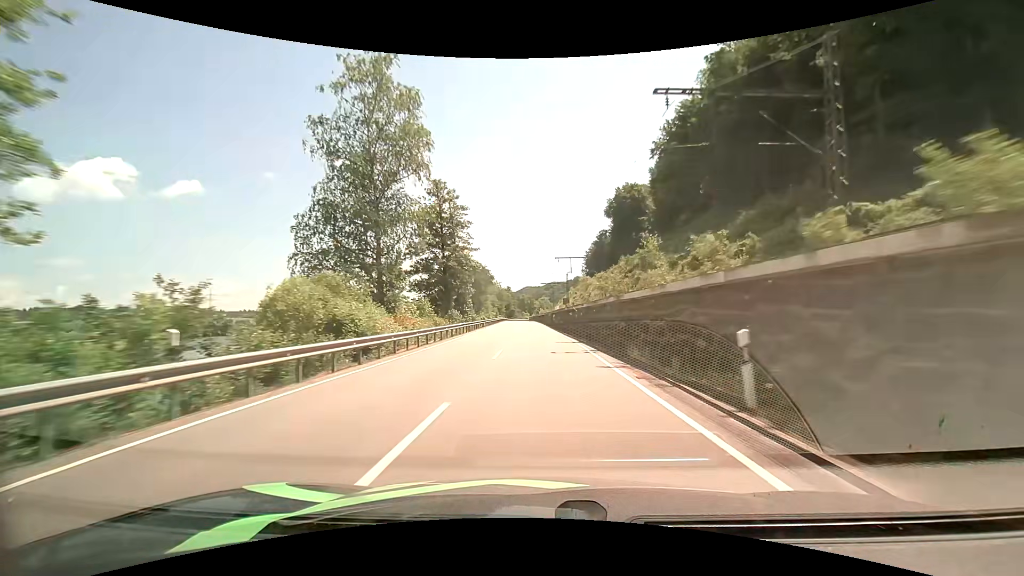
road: primary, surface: asphalt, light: Day
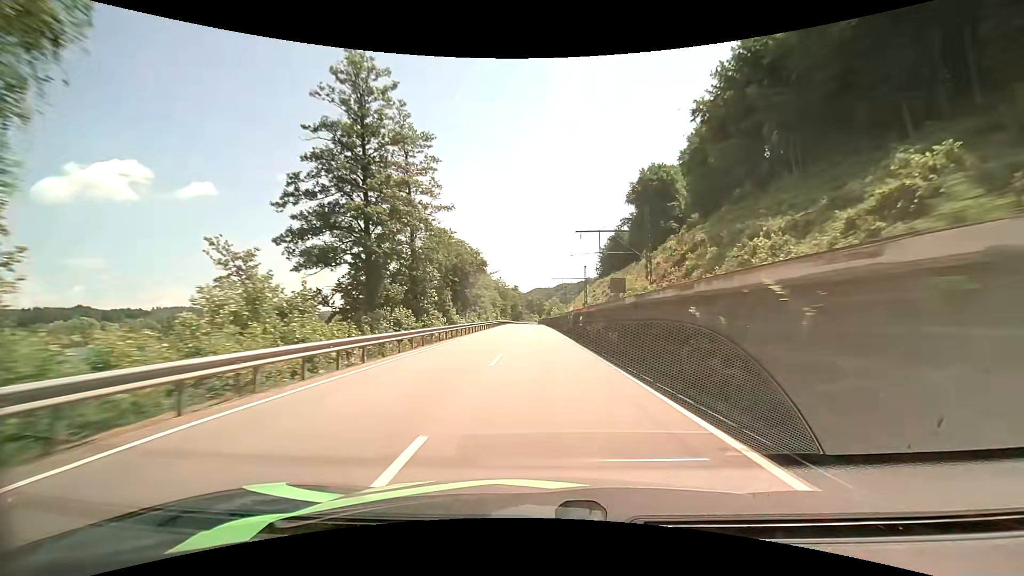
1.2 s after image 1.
(-0.3, +26.2) m; -1°
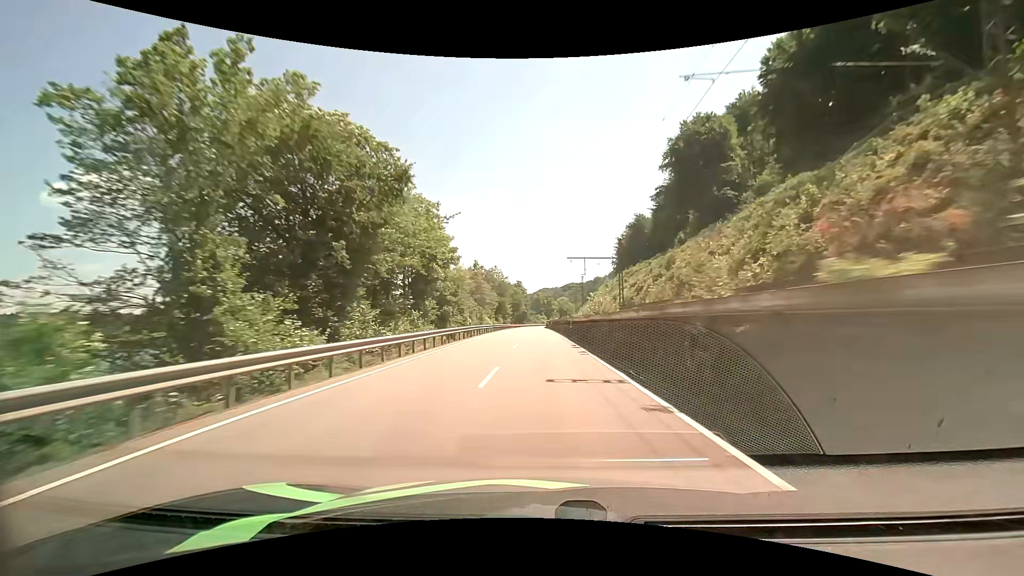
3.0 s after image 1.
(-0.3, +39.6) m; -1°
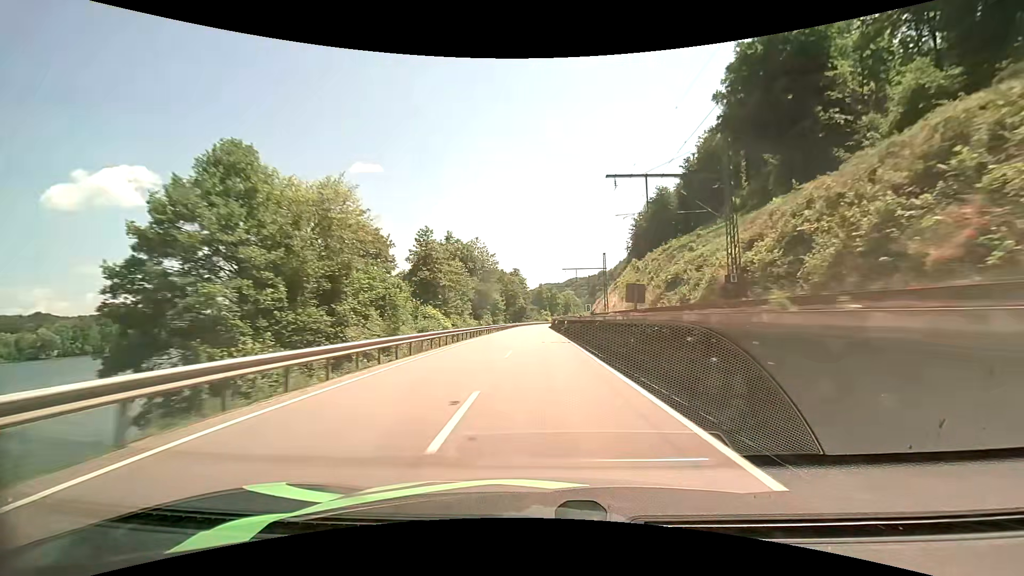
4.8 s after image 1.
(-0.1, +40.4) m; 0°
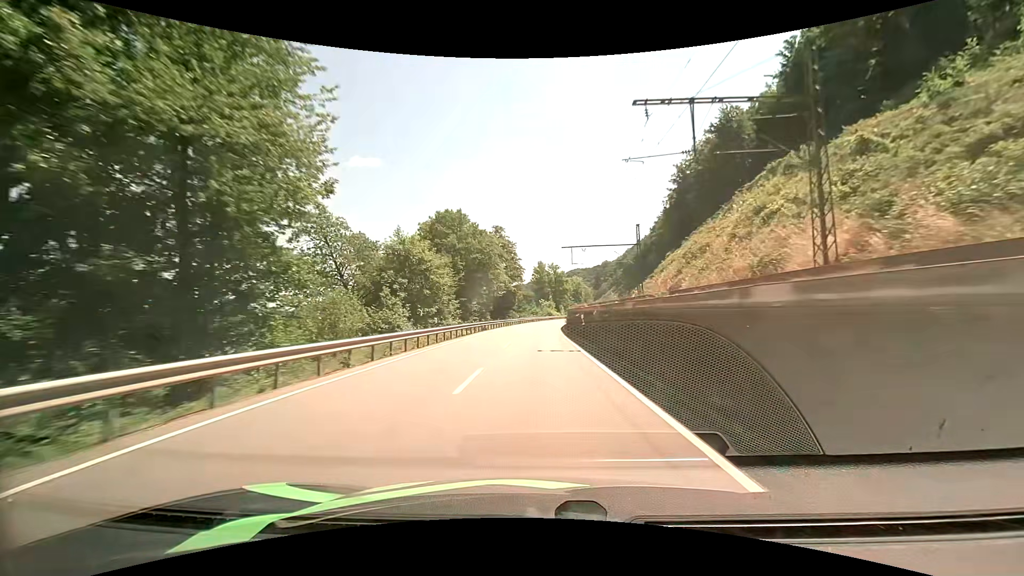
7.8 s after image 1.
(0.0, +68.1) m; 0°
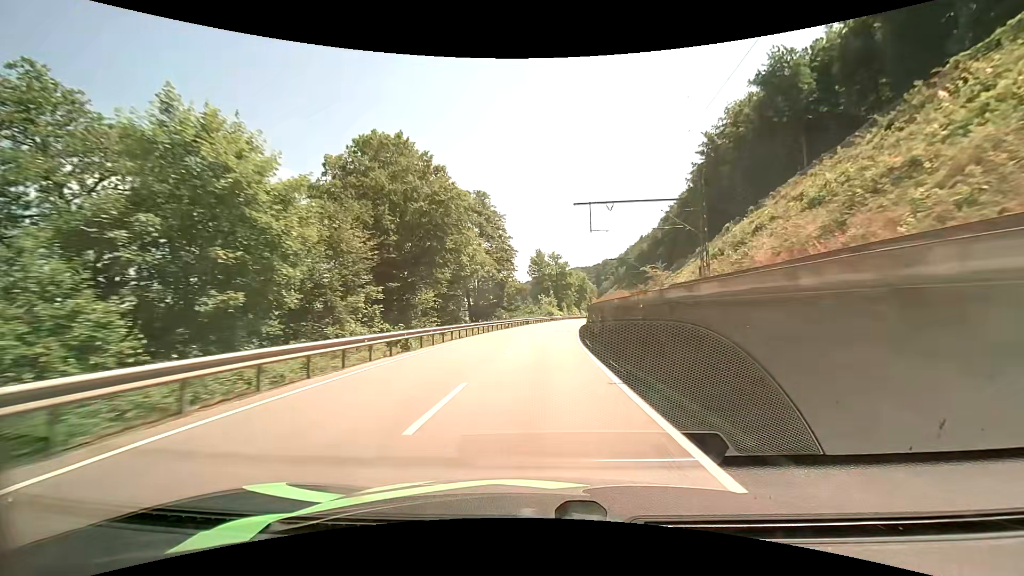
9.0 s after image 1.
(0.0, +26.7) m; 0°
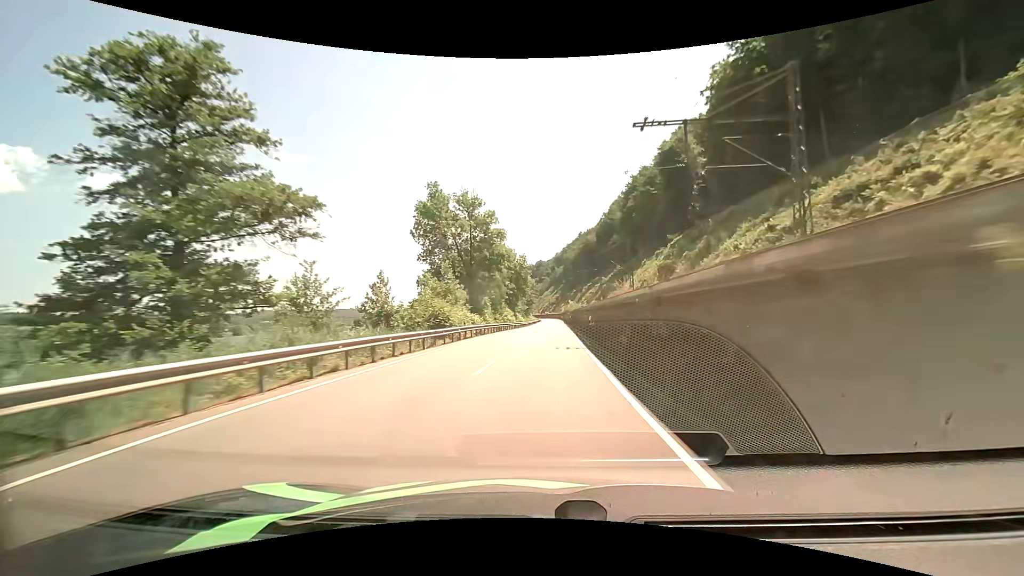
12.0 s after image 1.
(+4.0, +65.3) m; +7°
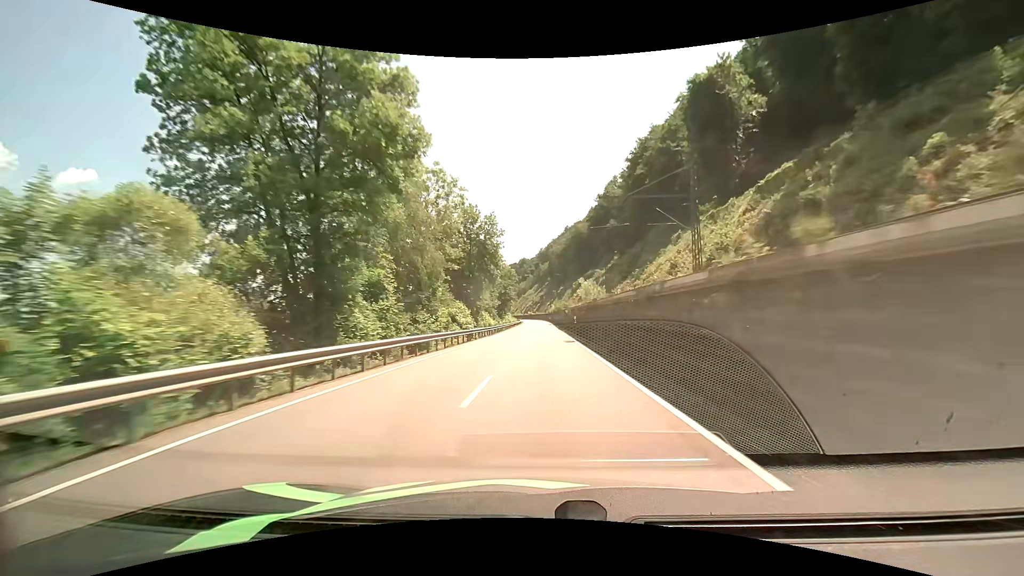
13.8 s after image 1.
(+0.8, +39.4) m; +2°
(0, +10) (0, +20) (0, +30) (0, +40) (0, +50) (0, +60) (0, +70) (0, +80) (+1, +90) (+1, +100) m
